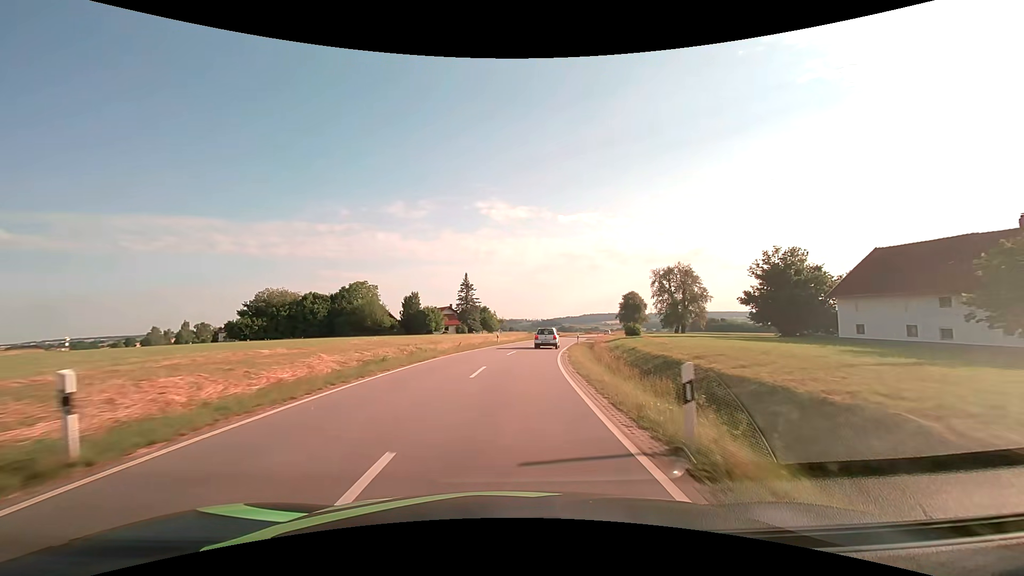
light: Day
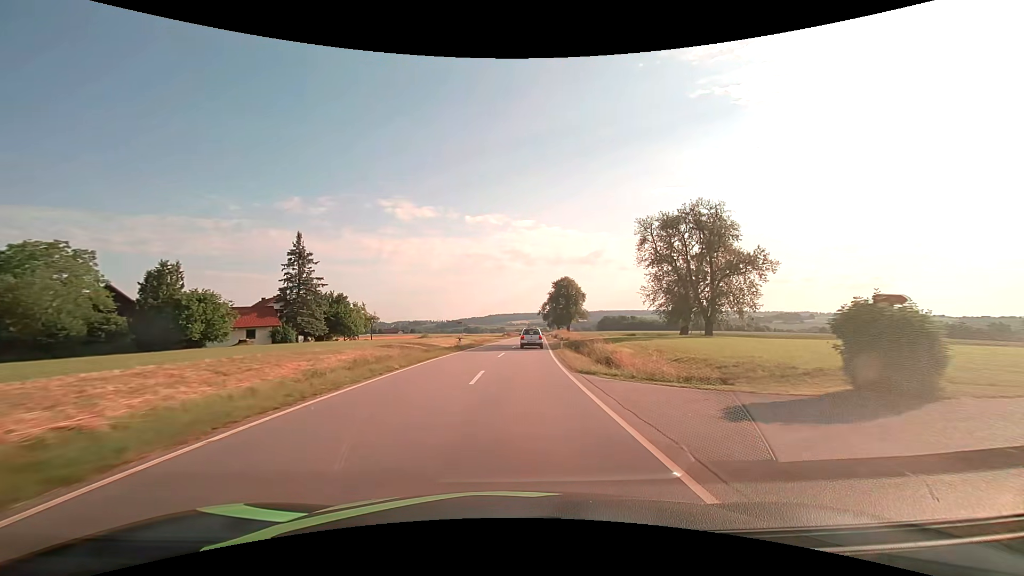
(+4.6, +49.9) m; +11°
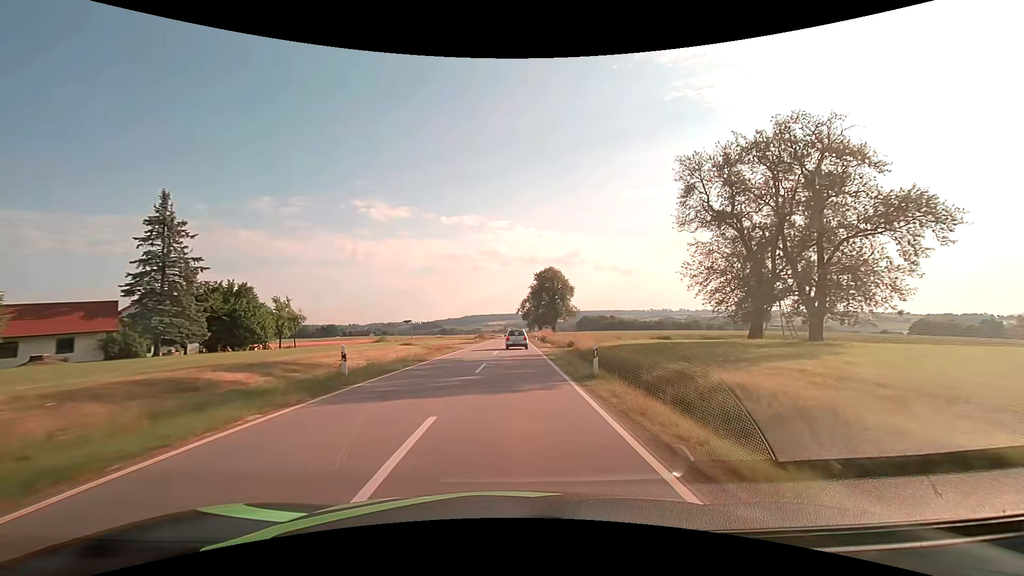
(+0.5, +20.7) m; +3°
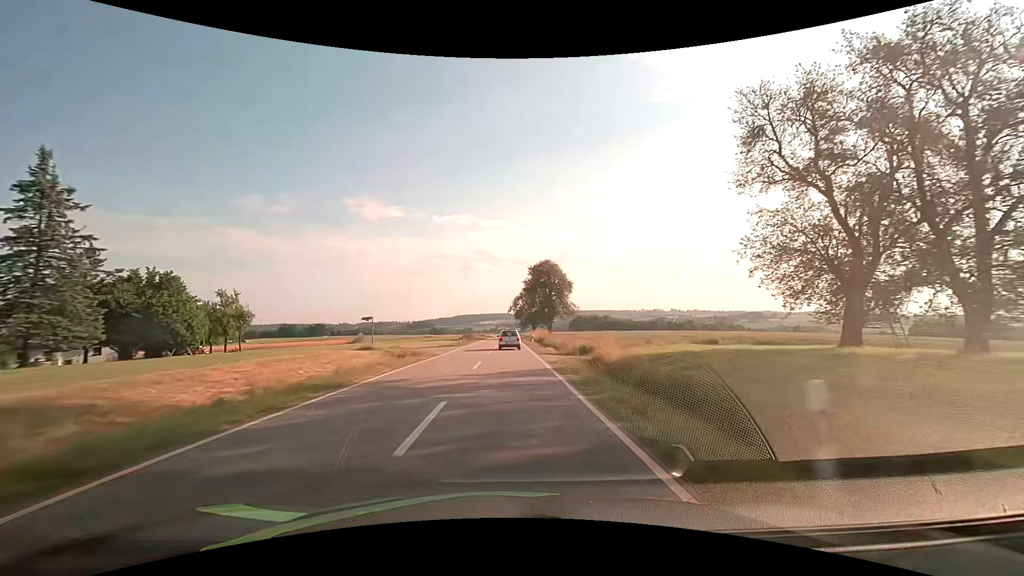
(+0.1, +10.5) m; +1°
